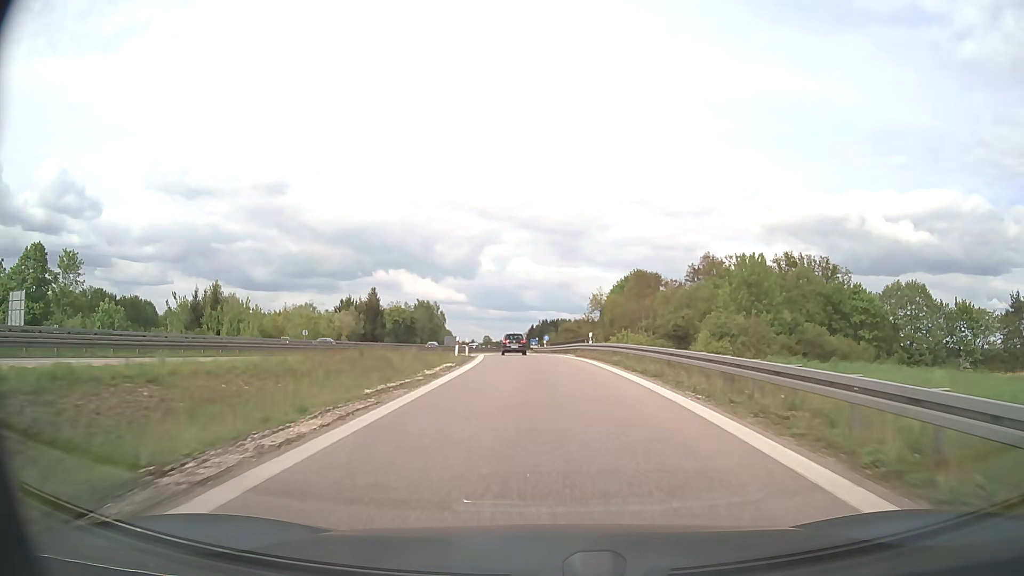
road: motorway_link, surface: asphalt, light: Day
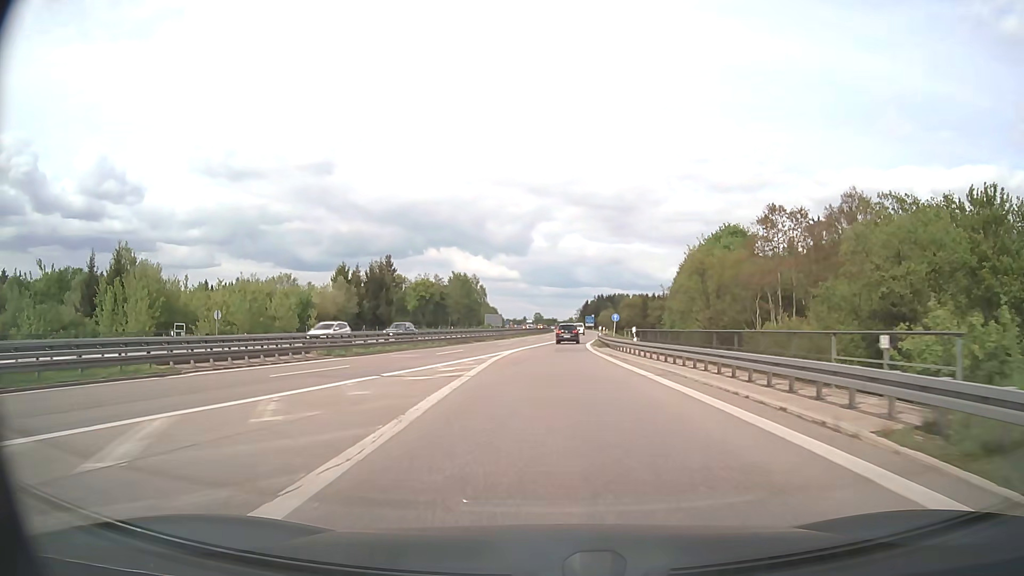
(-1.5, +37.8) m; -4°
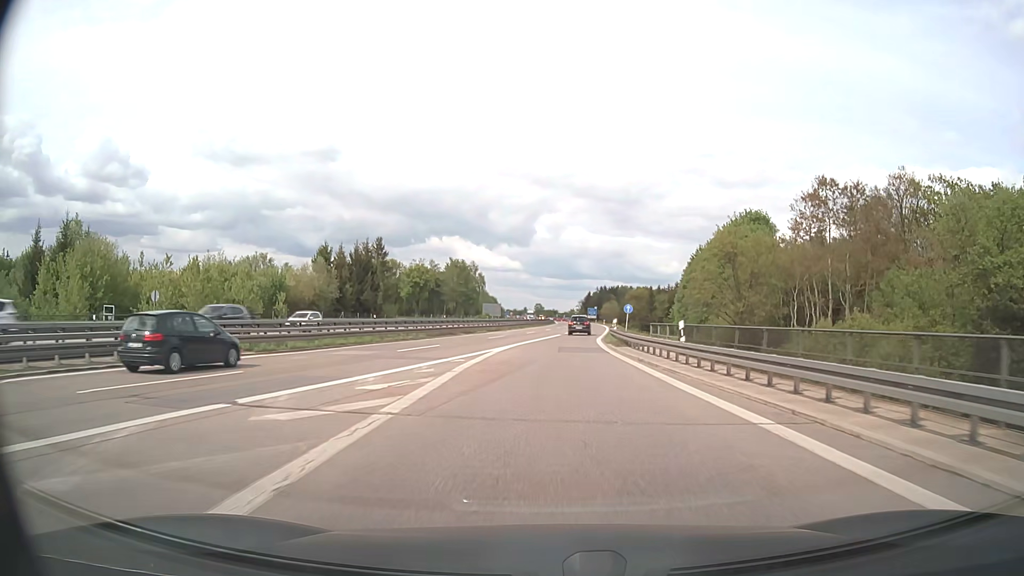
(0.0, +10.1) m; 0°
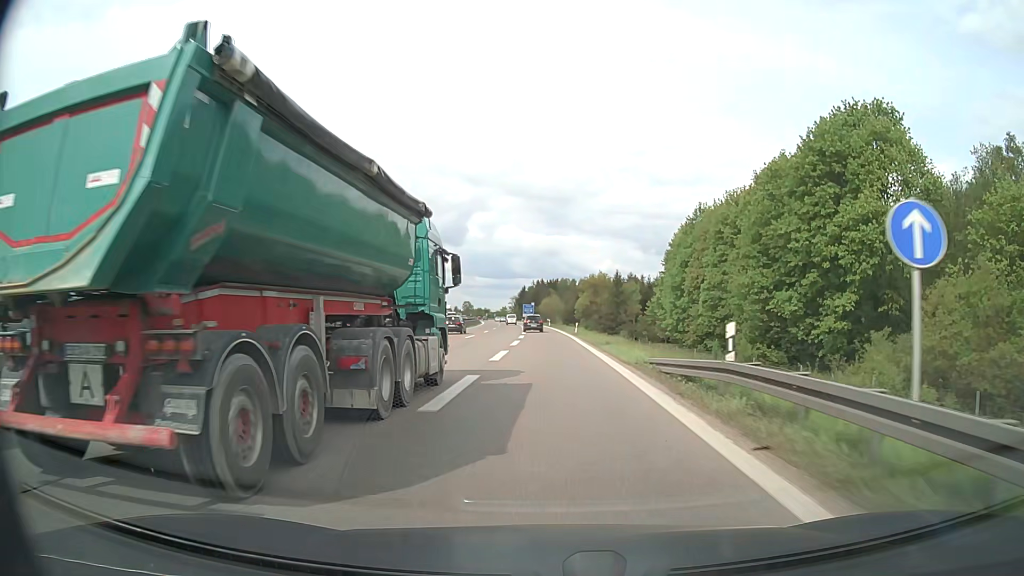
(+2.5, +53.0) m; +6°
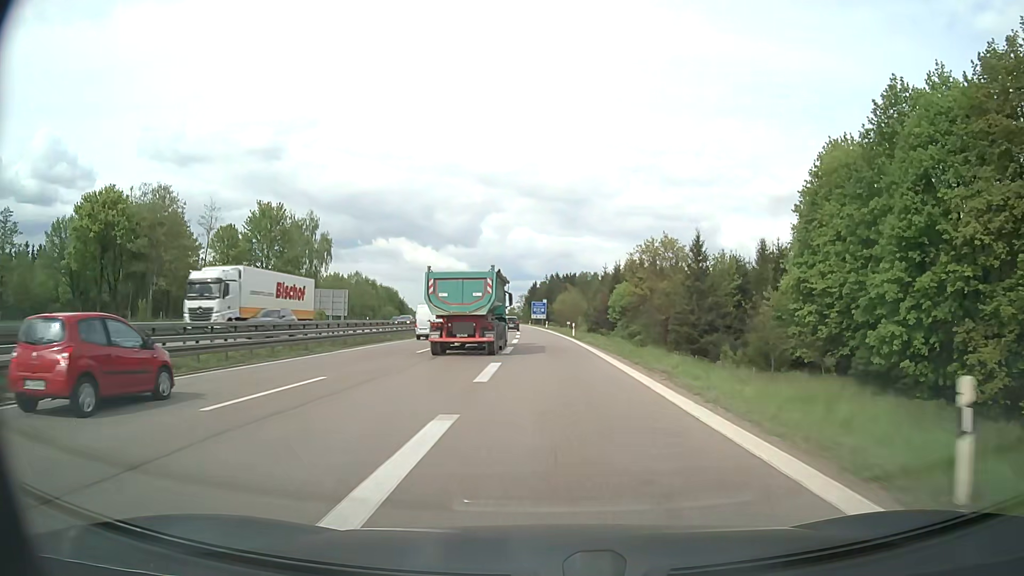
(-0.4, +55.0) m; -1°
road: motorway
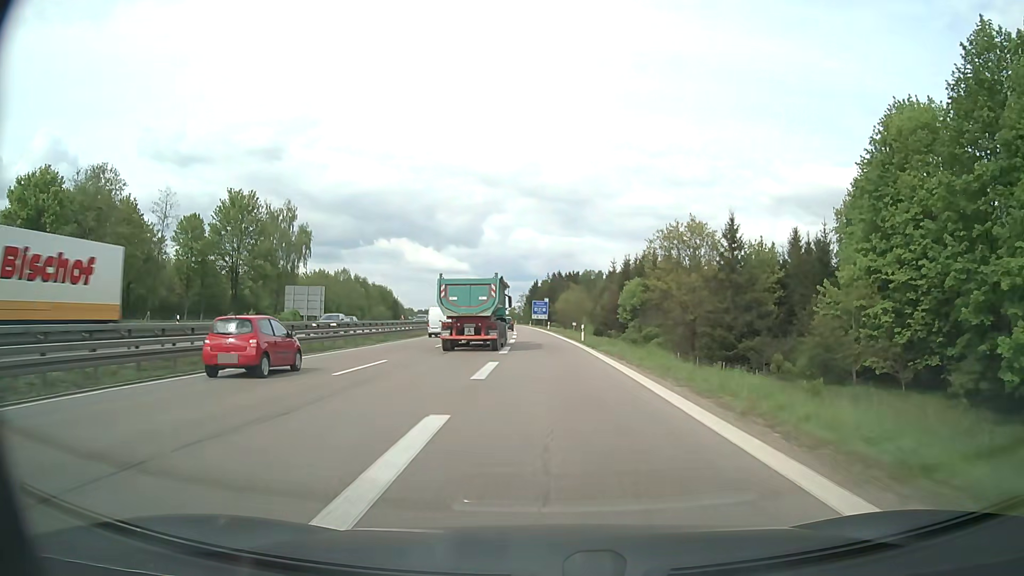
(0.0, +11.4) m; 0°
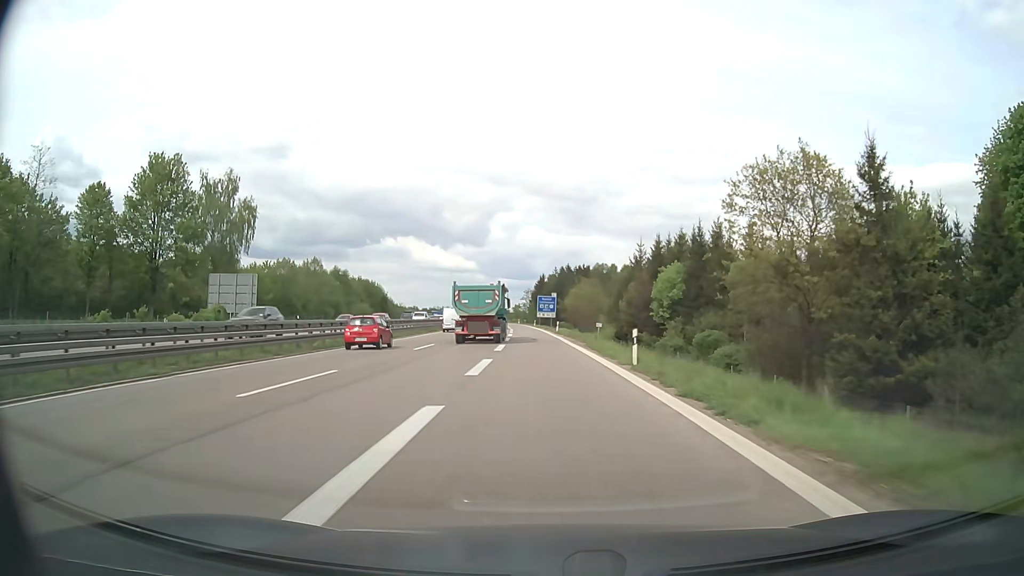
(-0.1, +23.2) m; -1°
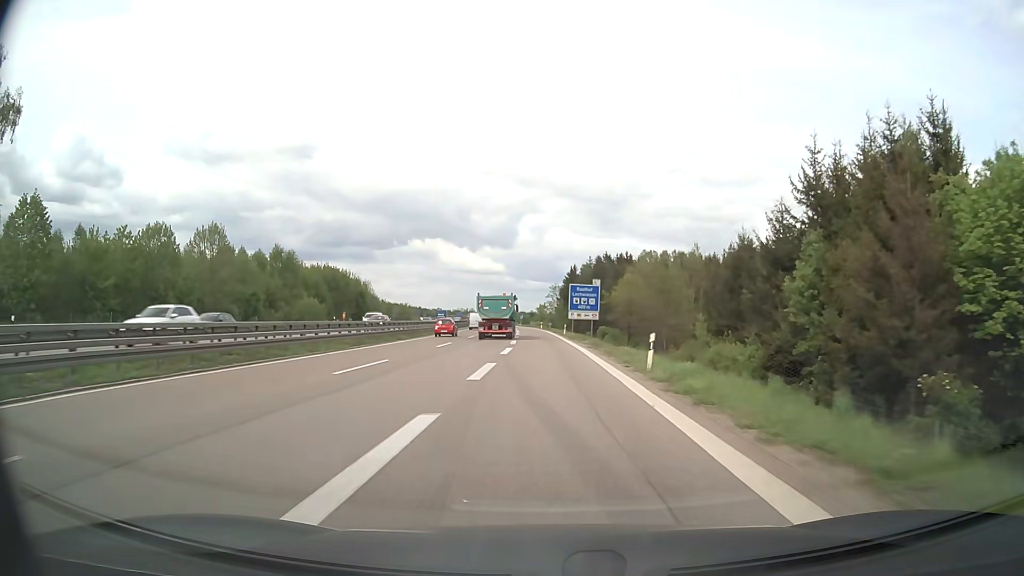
(-0.9, +48.8) m; -2°
(0, +10) (0, +20) (-1, +30) (-1, +40) (-1, +50) (-2, +60) (-3, +70) (-3, +80) (-4, +90) (-5, +100) m
